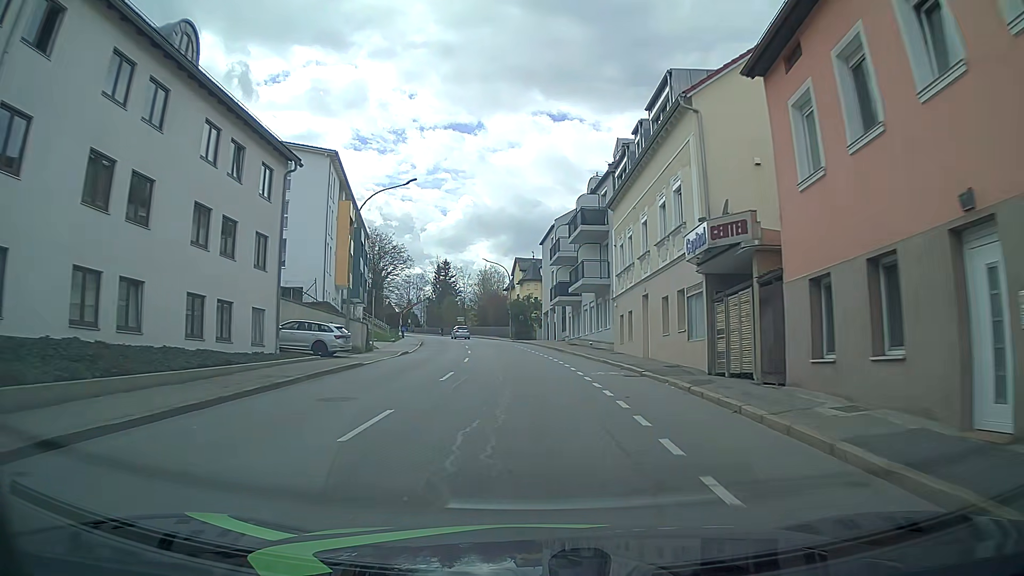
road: tertiary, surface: asphalt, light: Day
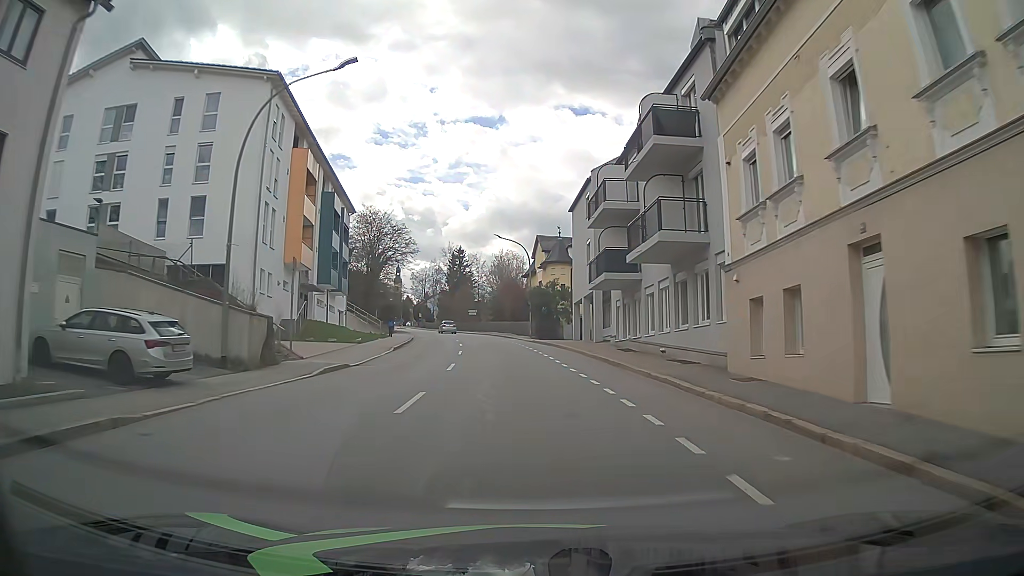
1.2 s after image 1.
(-0.2, +16.1) m; -2°
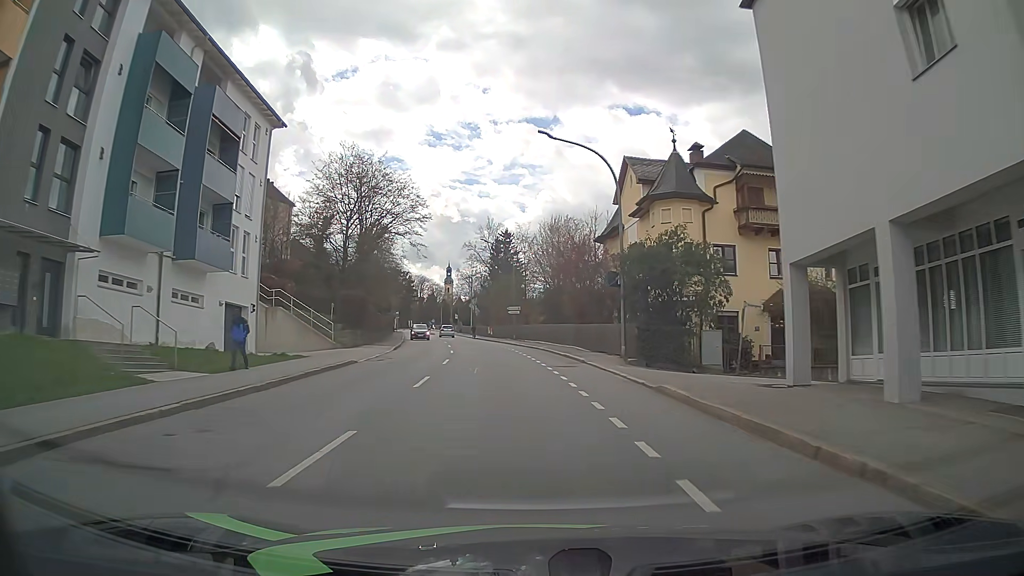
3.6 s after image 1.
(-1.2, +31.9) m; -5°
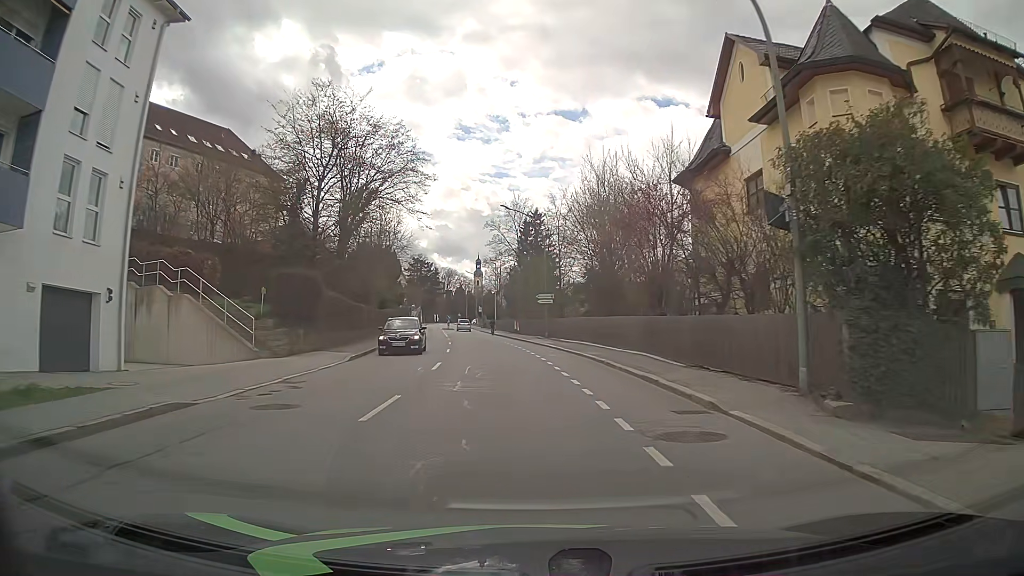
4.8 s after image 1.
(-0.2, +14.4) m; -3°
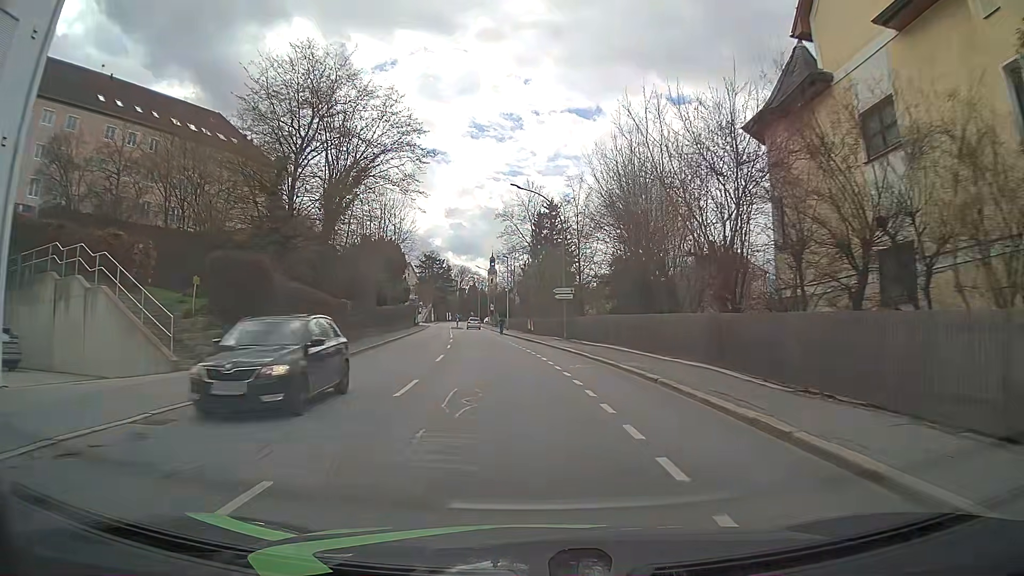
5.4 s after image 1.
(0.0, +6.5) m; 0°
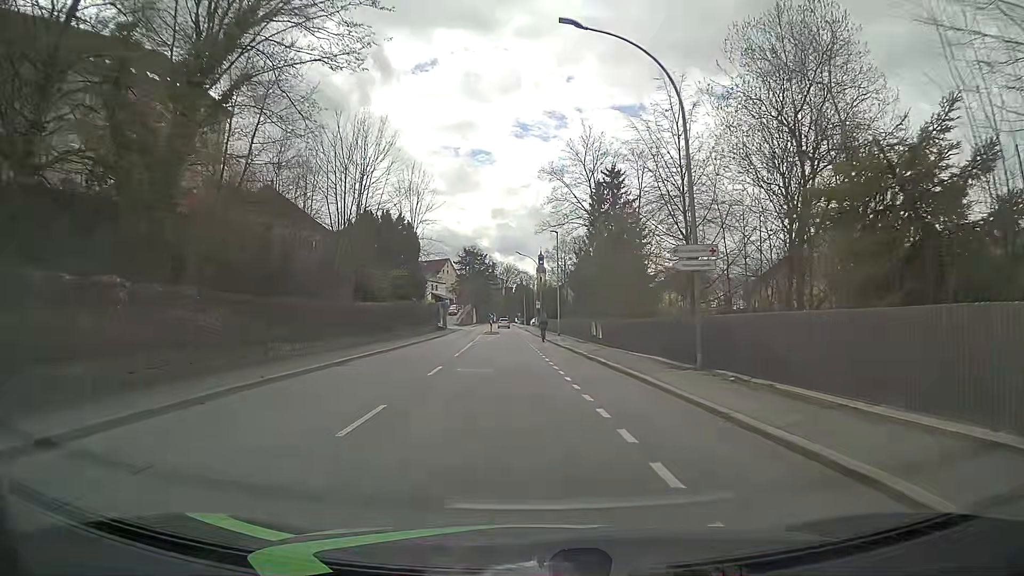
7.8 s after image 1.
(-0.8, +21.7) m; -4°
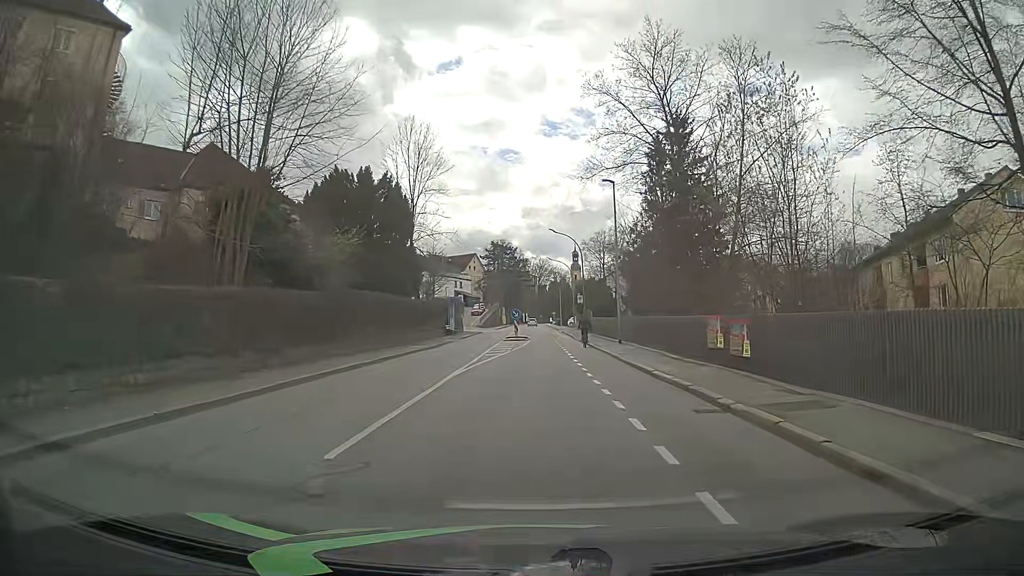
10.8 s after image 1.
(-0.7, +18.8) m; -3°
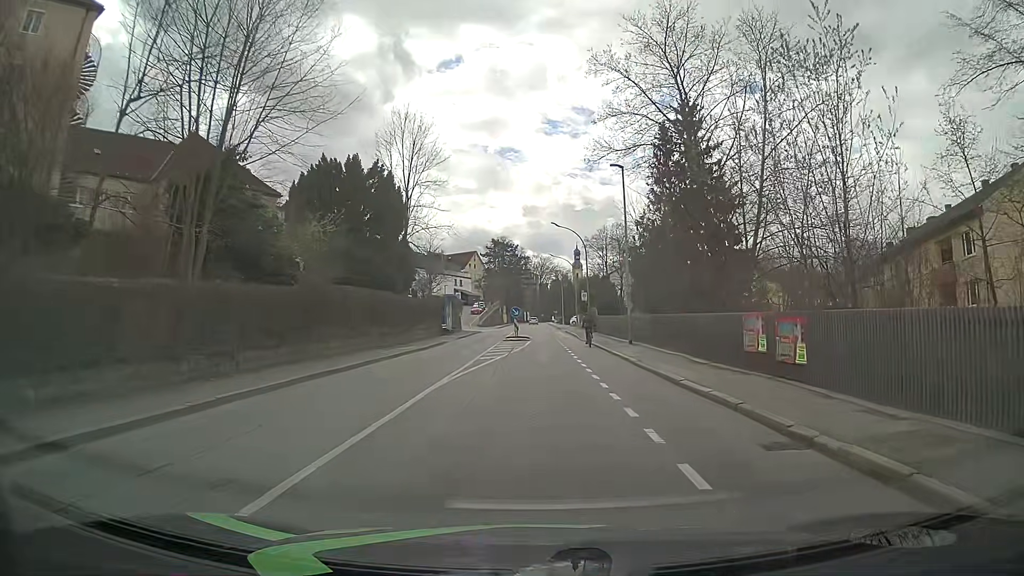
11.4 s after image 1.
(0.0, +3.1) m; 0°
(0, +10) (+1, +20) (+1, +30) (+2, +40) (+1, +50) (0, +60) (0, +70) (0, +80) (0, +90) (0, +100) m
